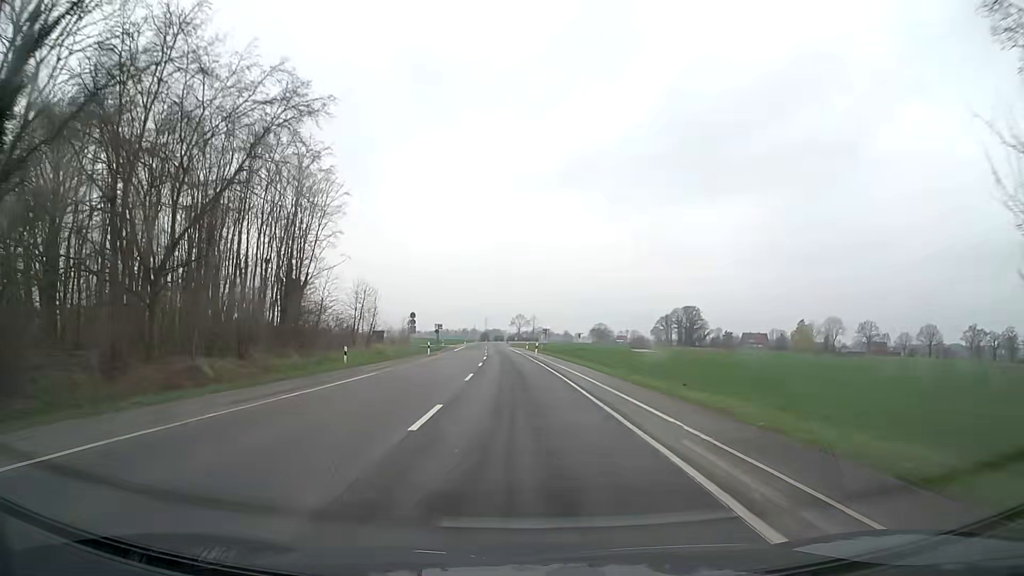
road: secondary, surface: asphalt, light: Day
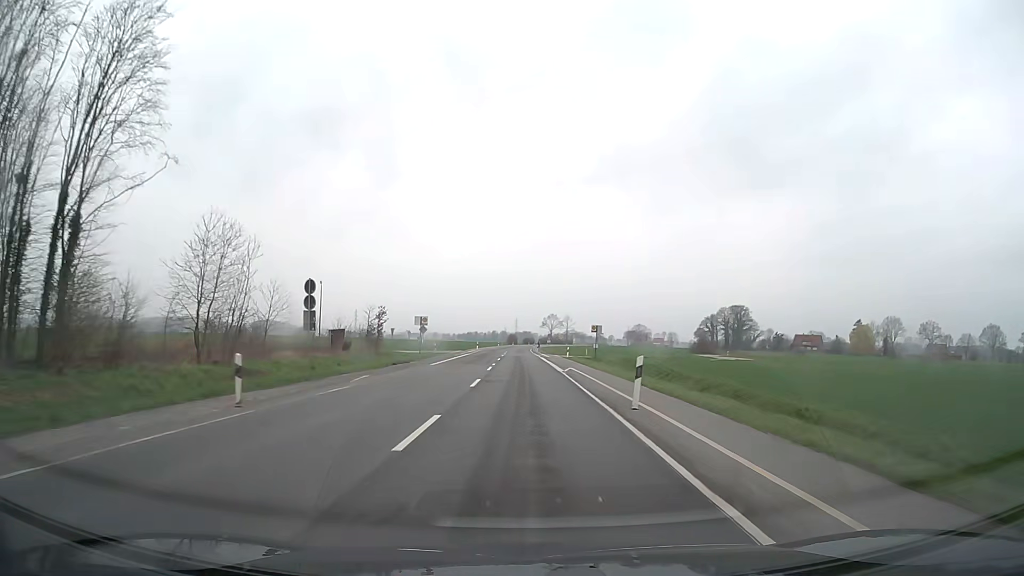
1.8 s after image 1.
(-0.9, +37.4) m; -3°
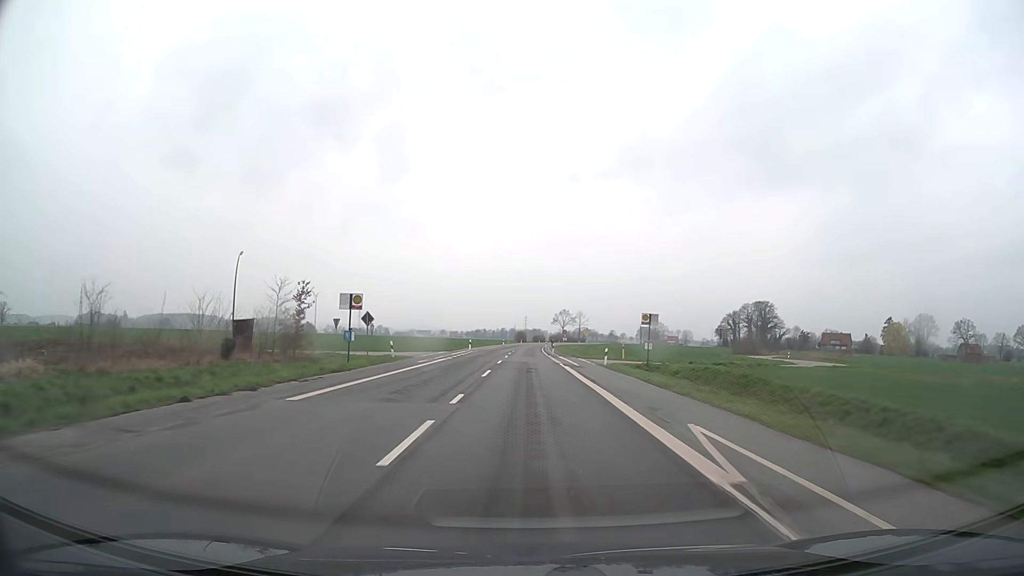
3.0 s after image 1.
(-0.2, +25.0) m; -1°
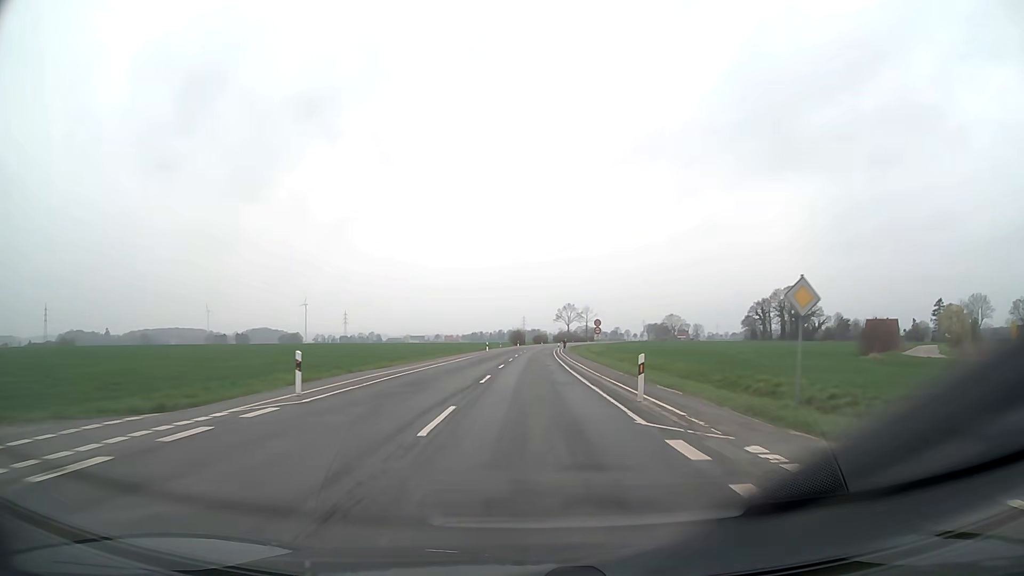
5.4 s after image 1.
(0.0, +50.0) m; 0°
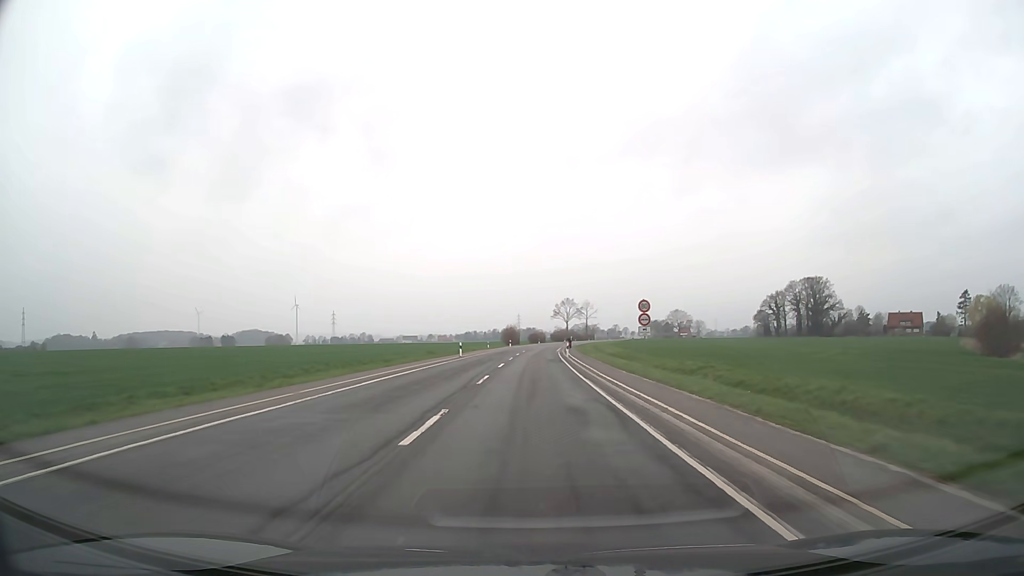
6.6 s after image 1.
(+0.1, +25.0) m; +1°
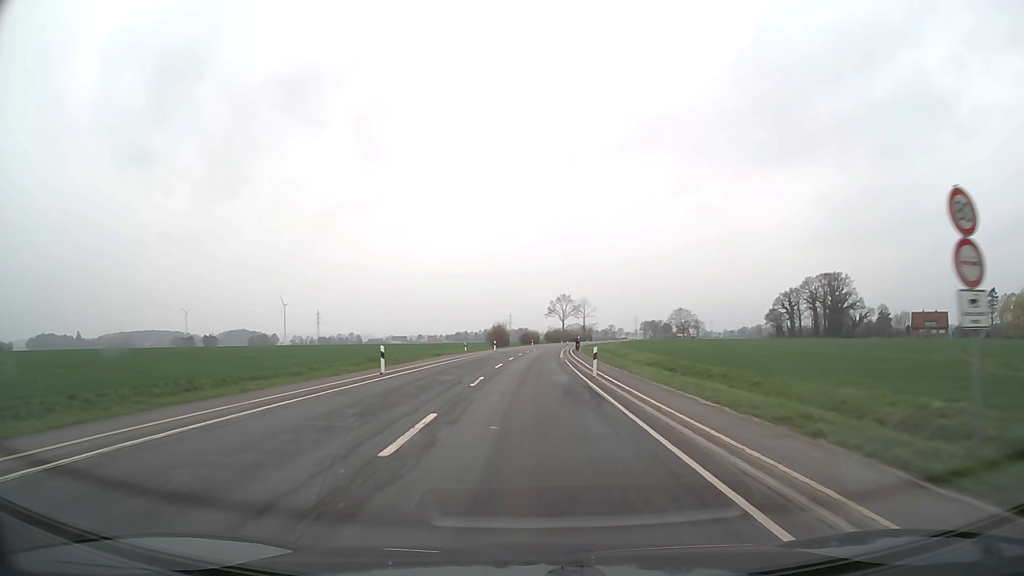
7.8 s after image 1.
(+0.1, +25.0) m; +1°
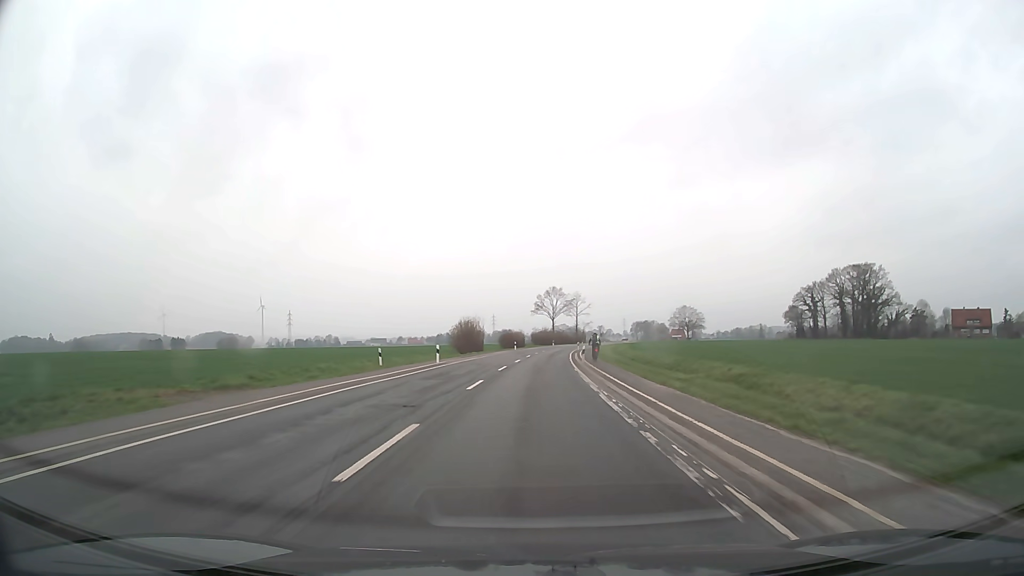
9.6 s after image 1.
(+0.4, +37.4) m; +1°
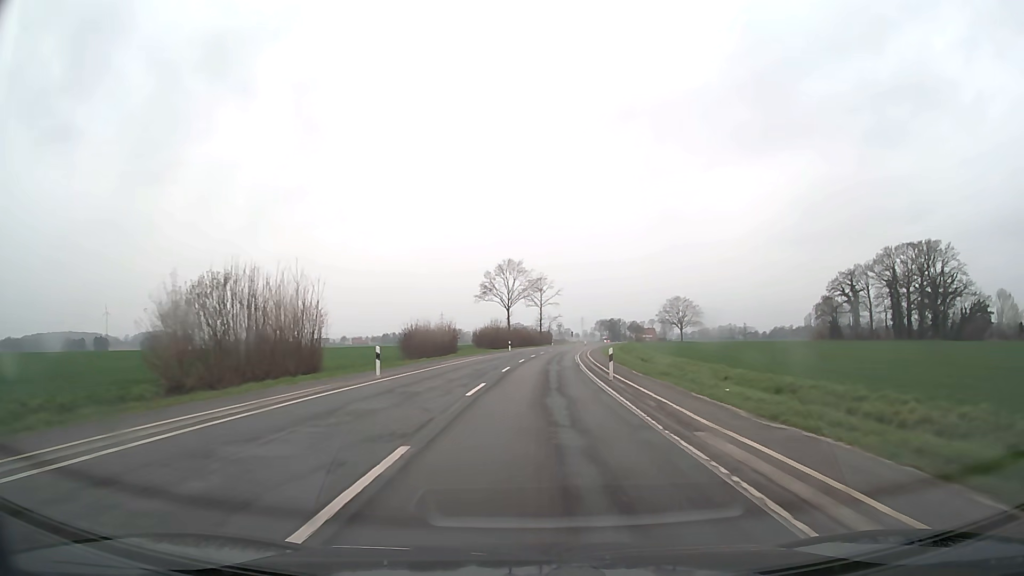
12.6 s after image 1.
(+1.9, +62.4) m; +4°
(0, +10) (0, +20) (+1, +30) (+1, +40) (+2, +50) (+2, +60) (+3, +70) (+4, +80) (+6, +90) (+7, +100) m
